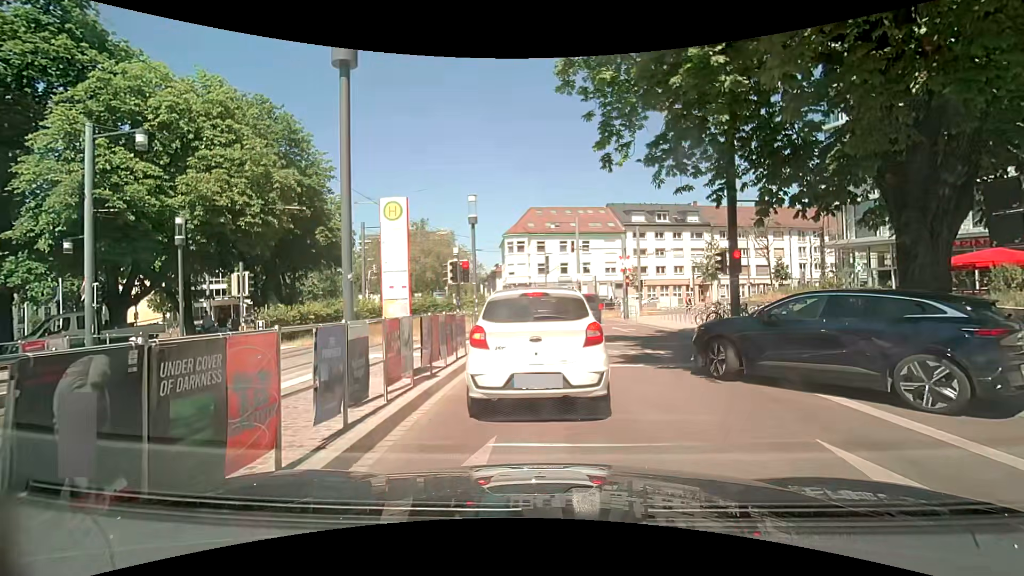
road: residential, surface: asphalt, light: Day
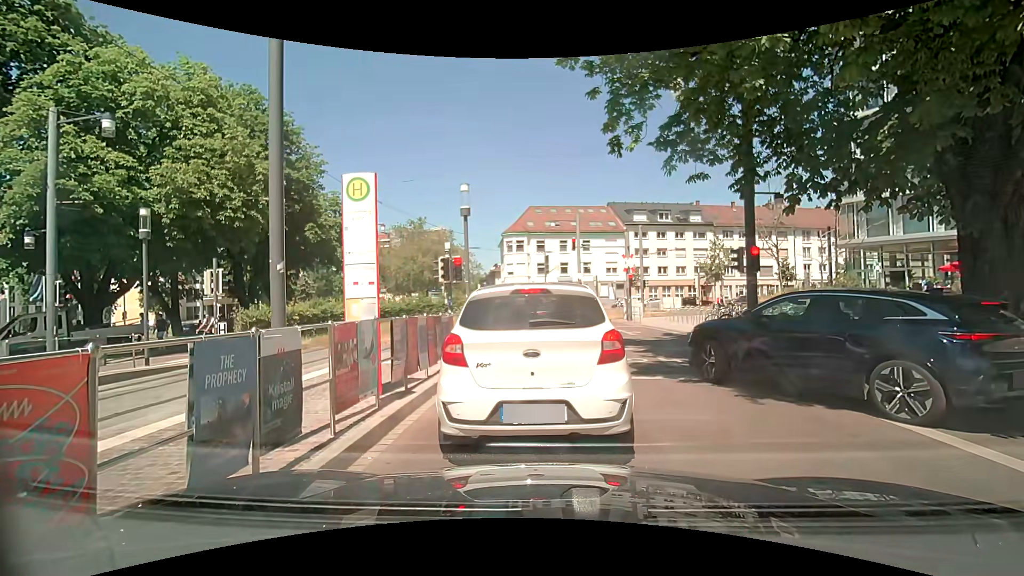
(0.0, +1.4) m; +1°
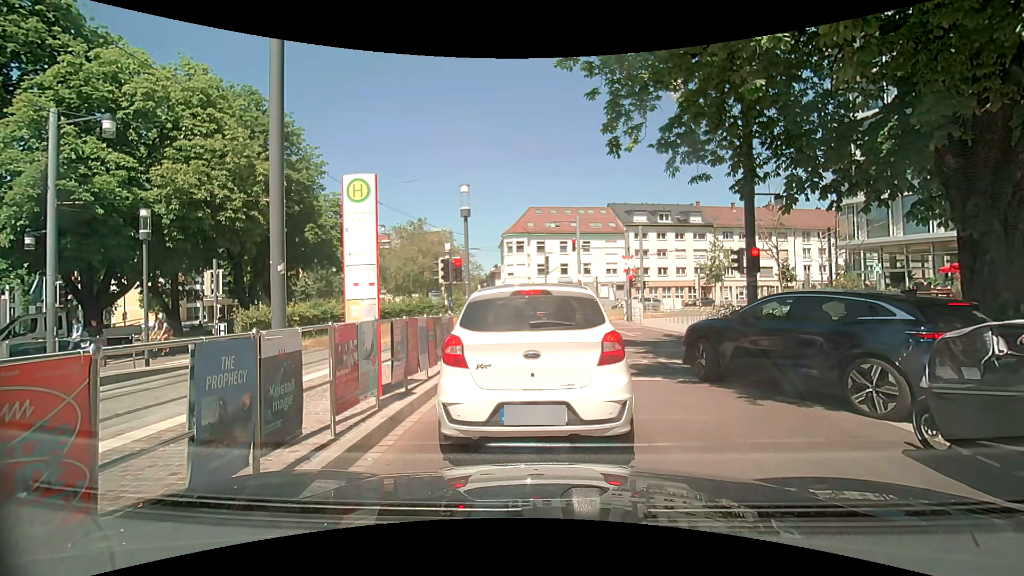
(0.0, +0.1) m; 0°
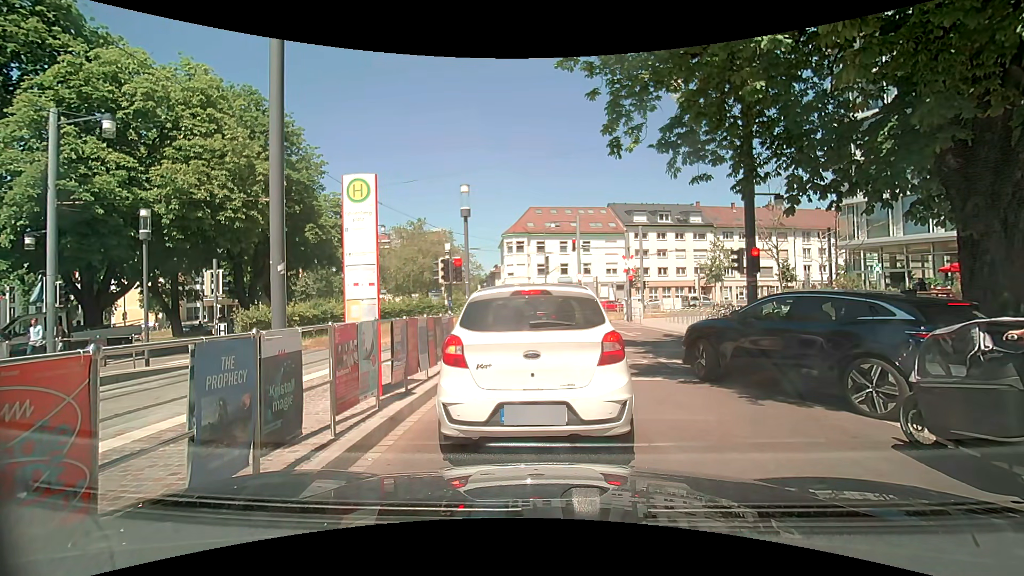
(0.0, 0.0) m; 0°
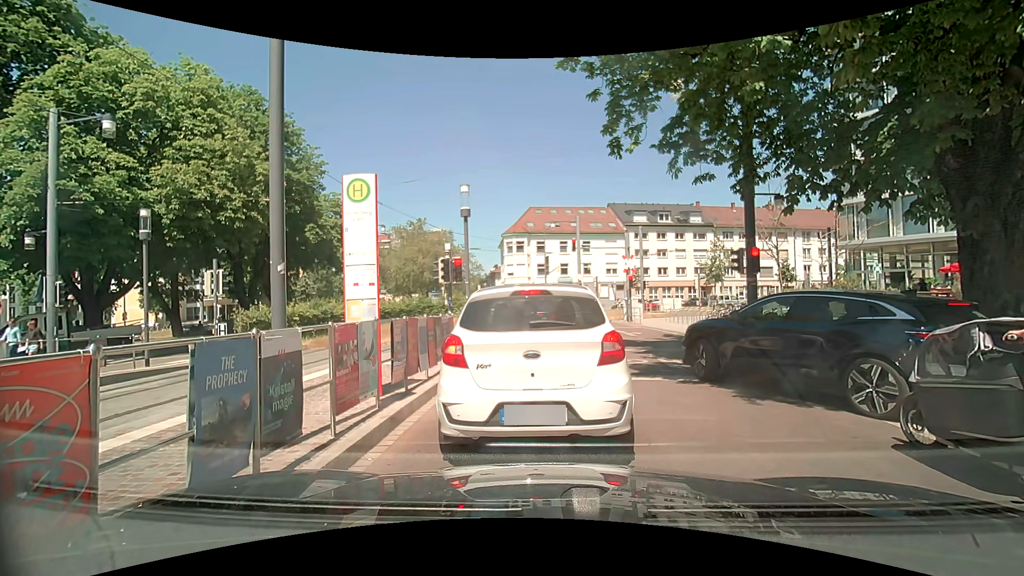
(0.0, 0.0) m; 0°
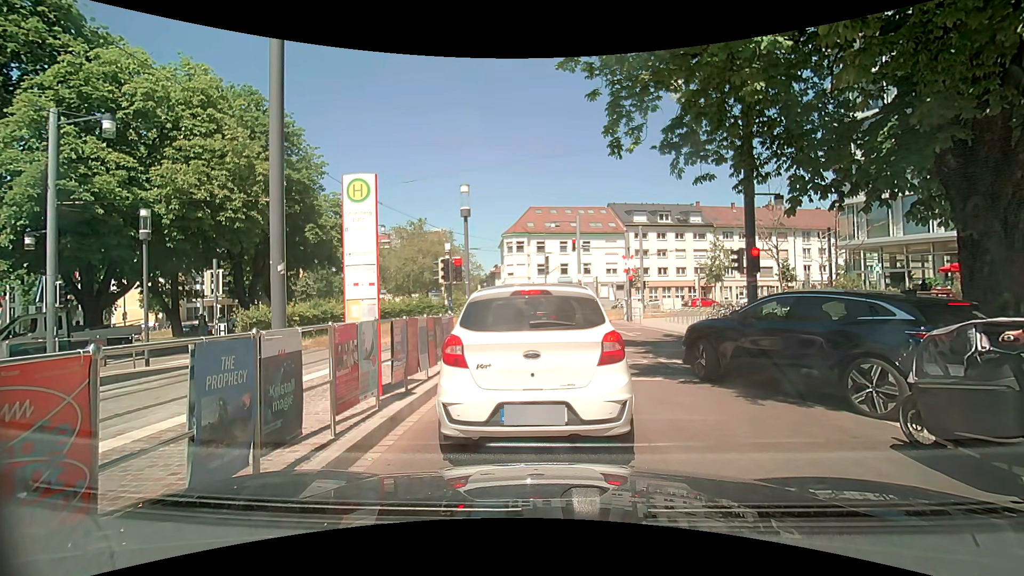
(0.0, 0.0) m; 0°
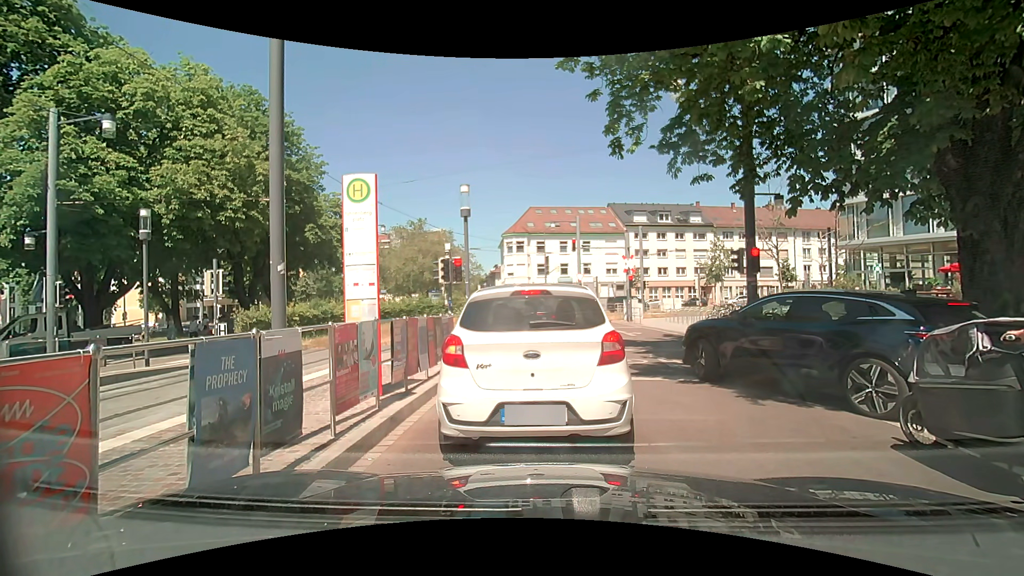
(0.0, 0.0) m; 0°
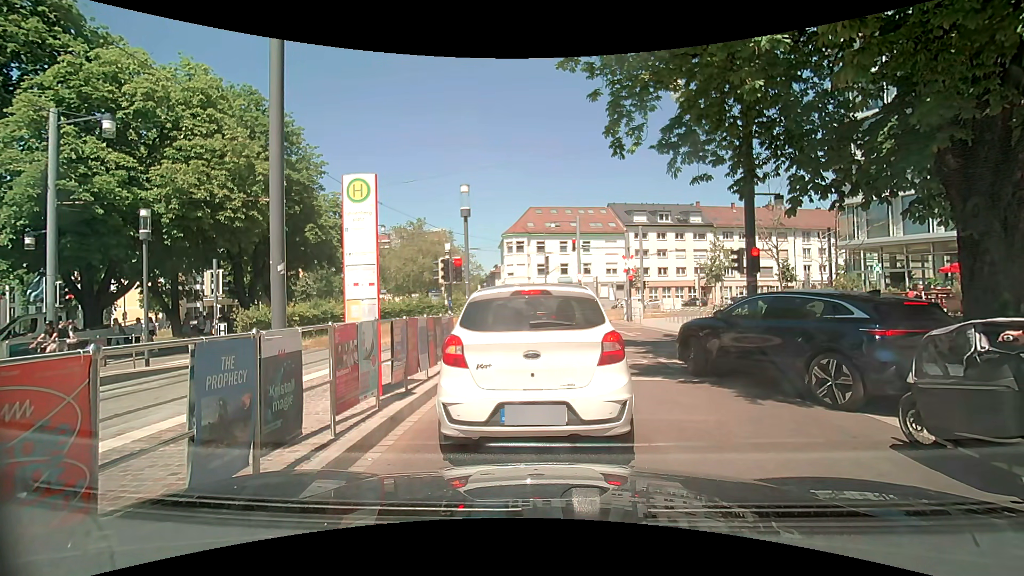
(0.0, 0.0) m; 0°
